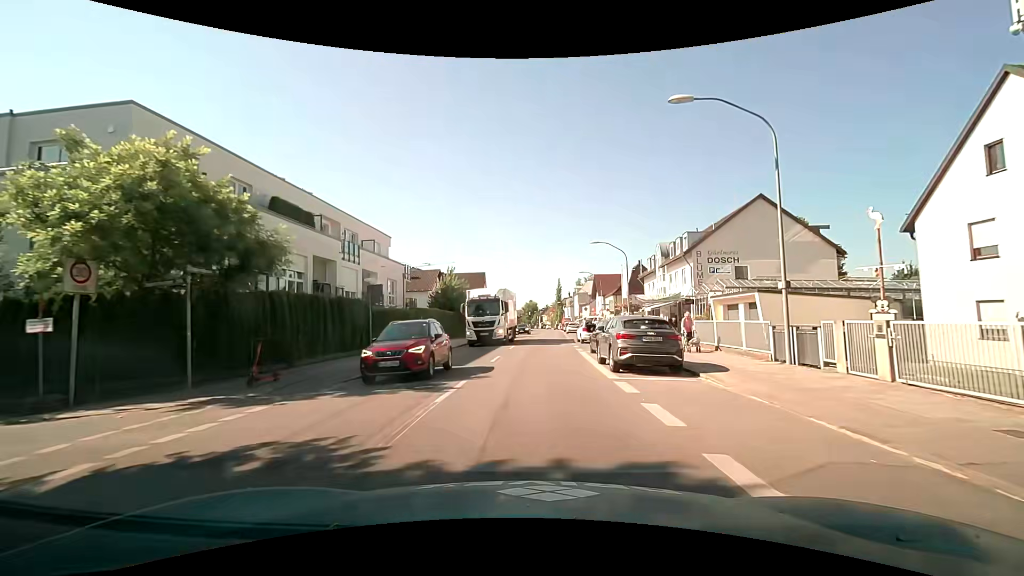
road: secondary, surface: asphalt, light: Day
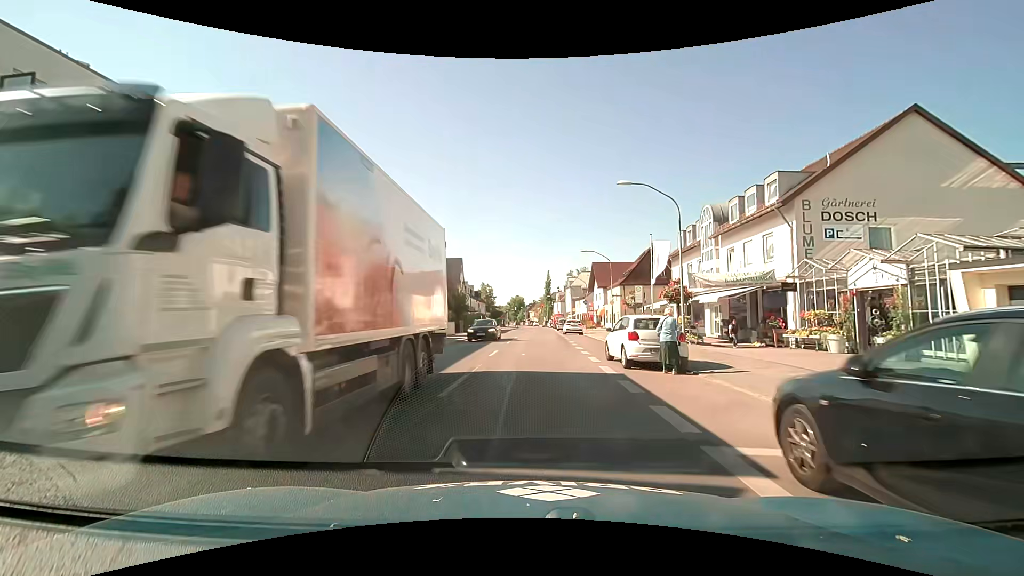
(+0.6, +17.8) m; +3°
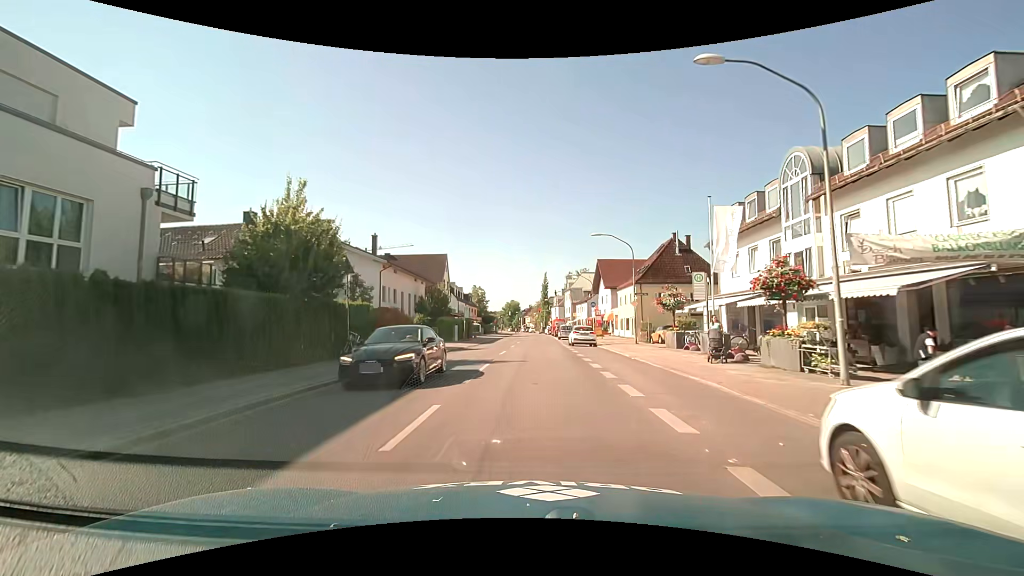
(+0.1, +12.5) m; 0°
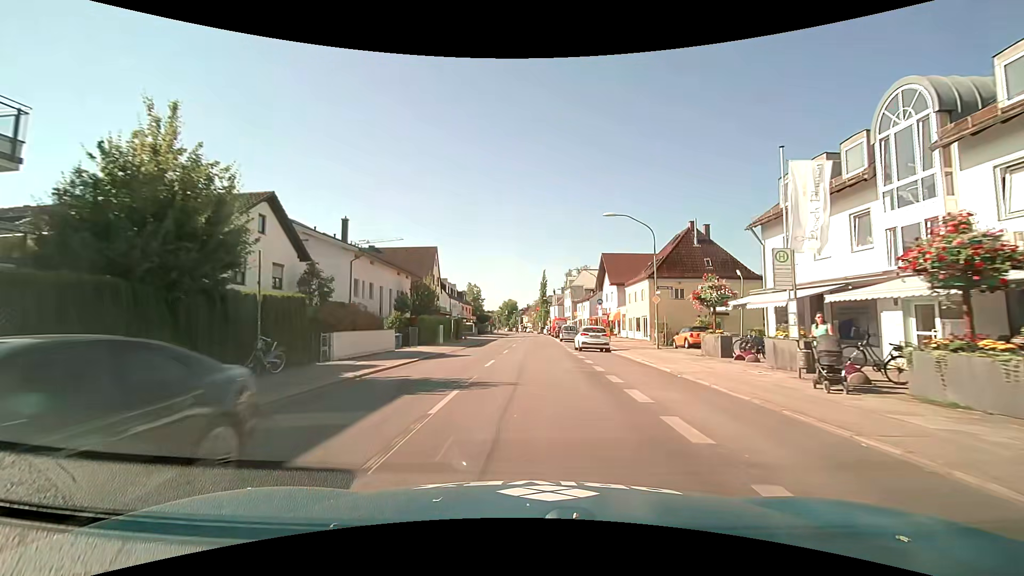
(0.0, +6.9) m; 0°
(0, +10) (0, +20) (0, +30) (0, +40) (+1, +50) (+1, +60) (+1, +70) (+1, +80) (+1, +90) (0, +100) m
